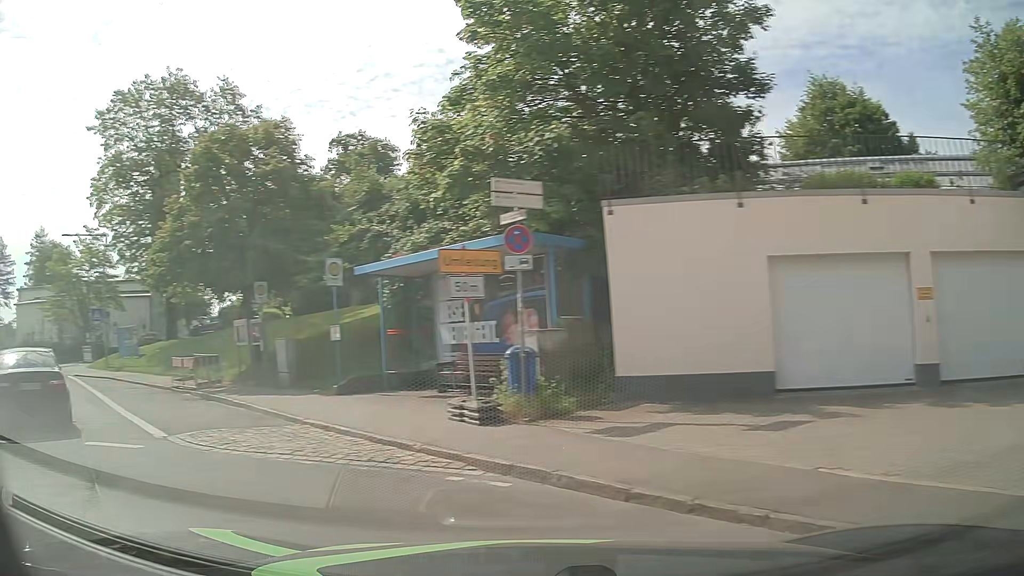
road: unclassified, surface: asphalt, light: Day
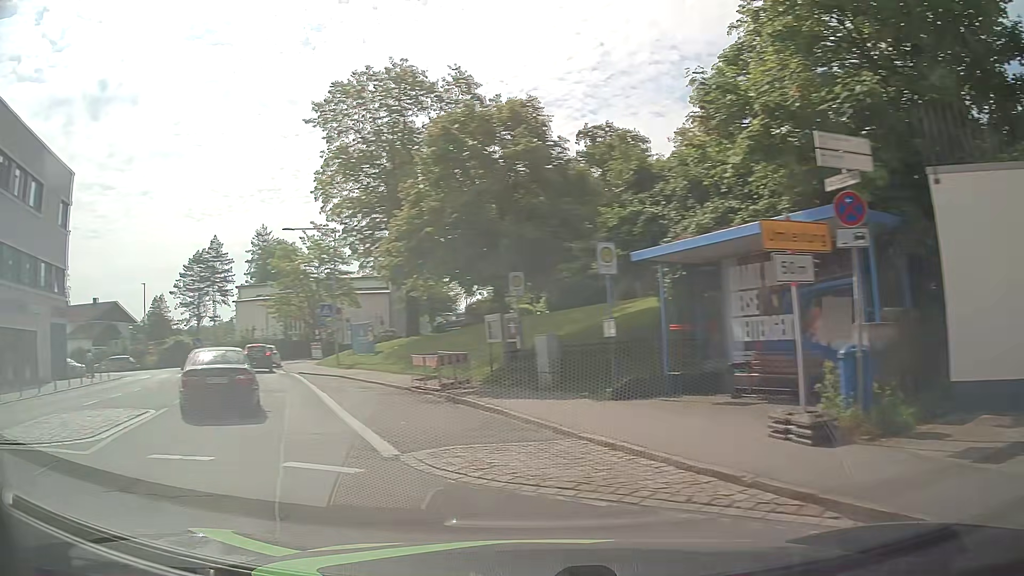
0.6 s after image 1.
(-0.4, +2.2) m; -20°
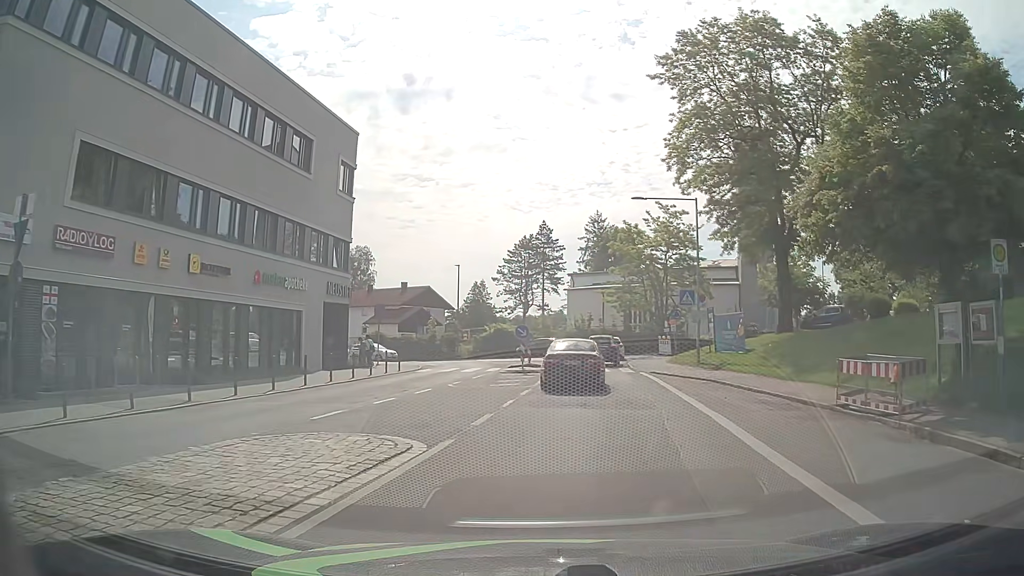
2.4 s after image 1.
(-2.5, +6.7) m; -27°
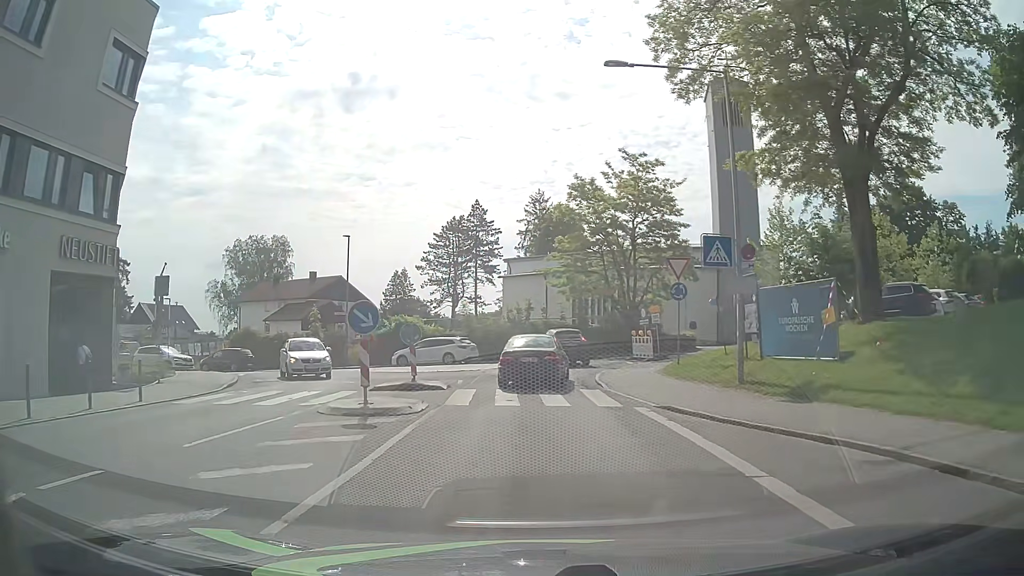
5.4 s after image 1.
(+1.4, +16.2) m; +6°
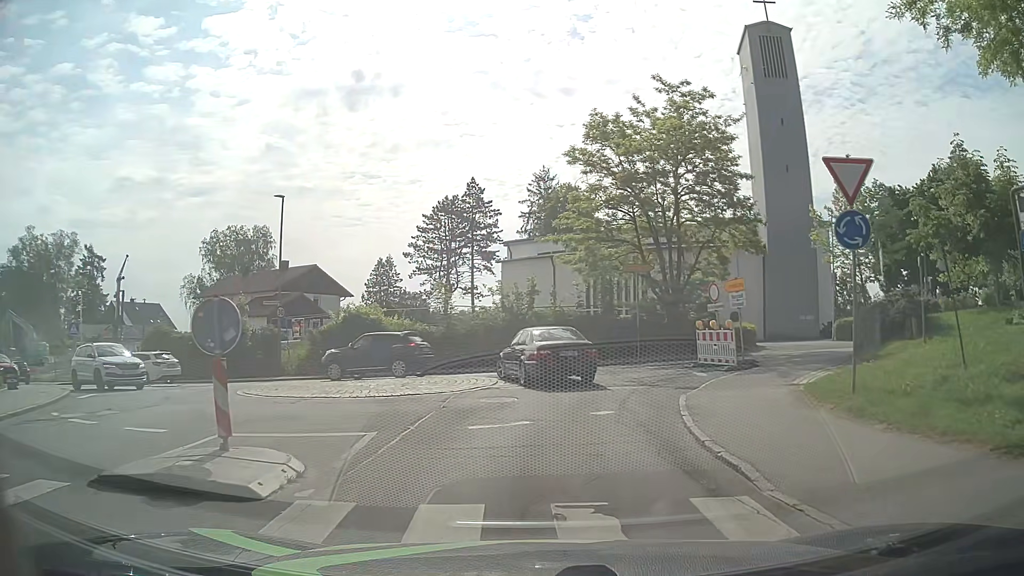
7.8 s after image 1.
(-0.2, +11.9) m; 0°
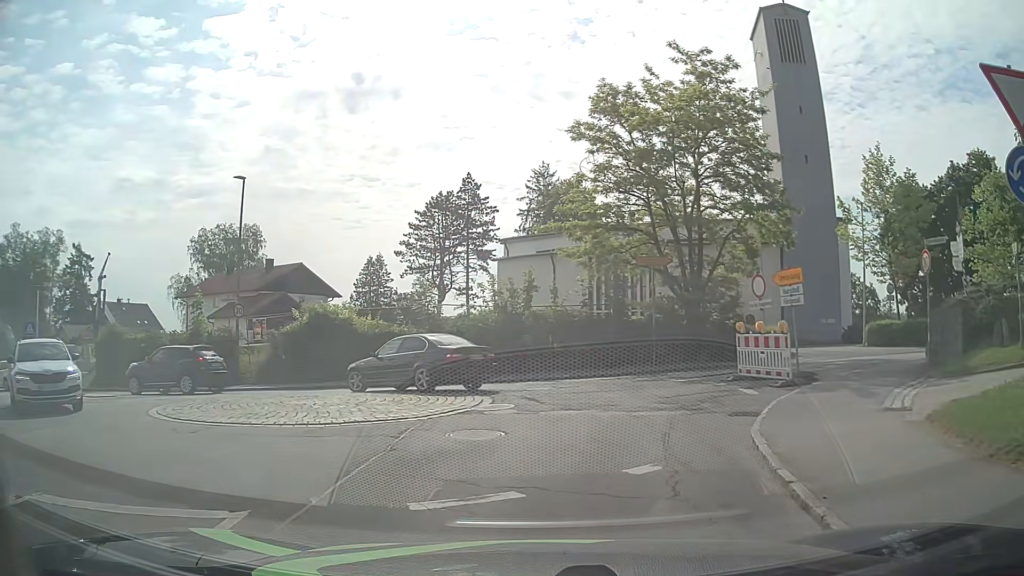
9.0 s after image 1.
(-0.1, +4.1) m; -1°
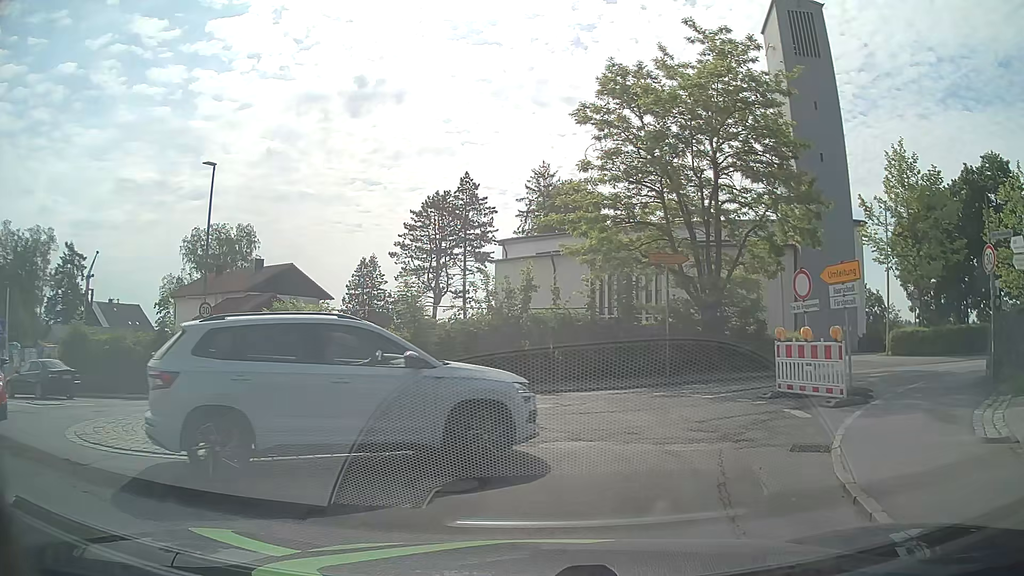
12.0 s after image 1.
(0.0, +2.6) m; -1°
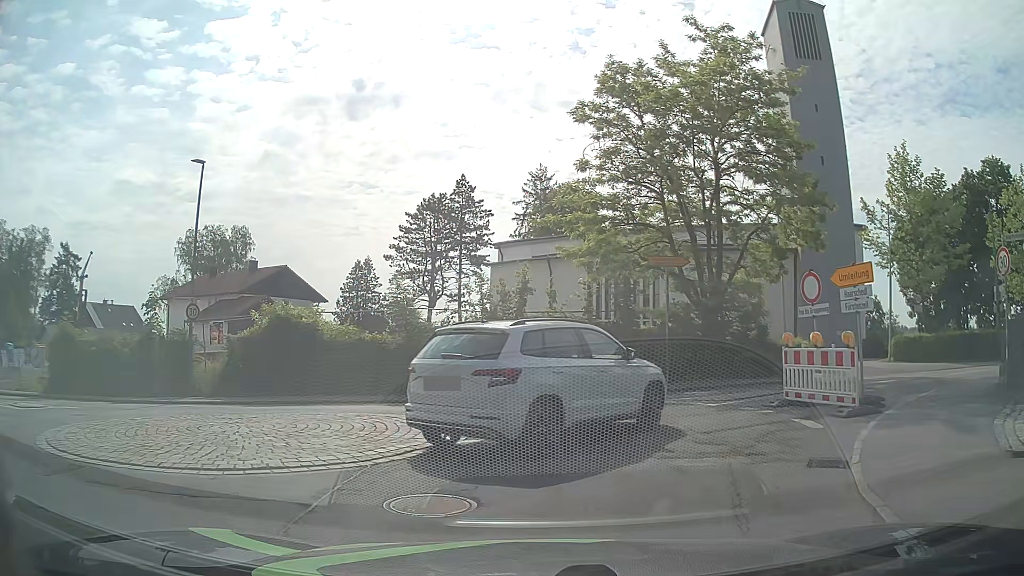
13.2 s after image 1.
(0.0, +0.8) m; +2°
(+1, +10) (-5, +17) (-15, +19) (-25, +22) (-34, +25) (-44, +28) (-52, +33) (-61, +39) (-68, +45) (-76, +52) m
